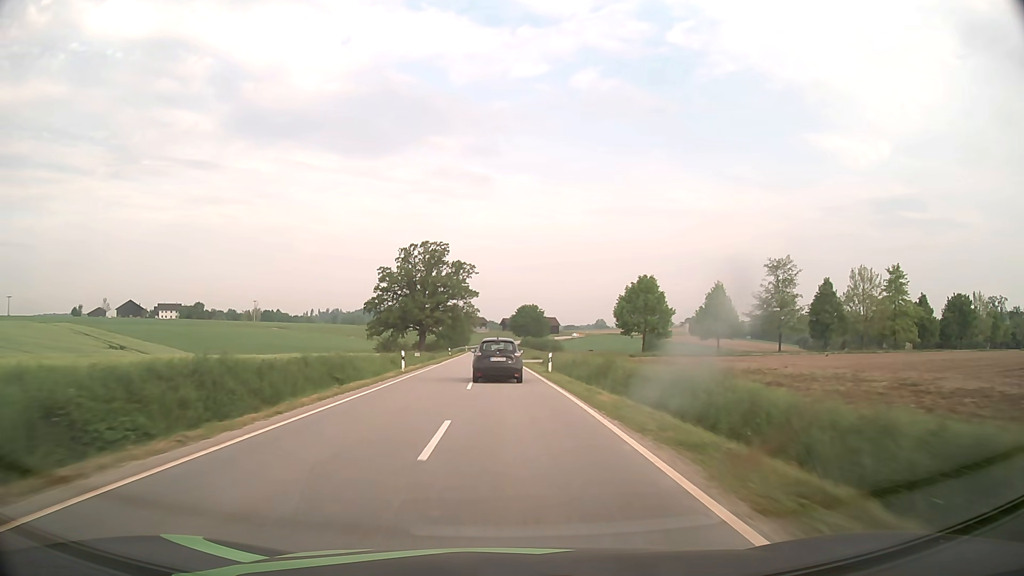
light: Day
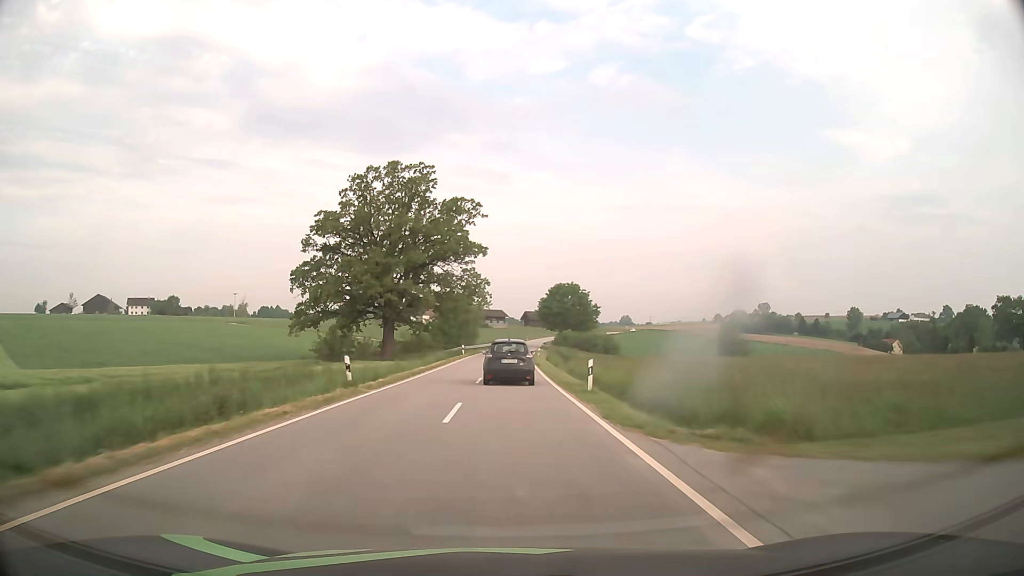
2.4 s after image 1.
(-1.2, +57.1) m; -2°
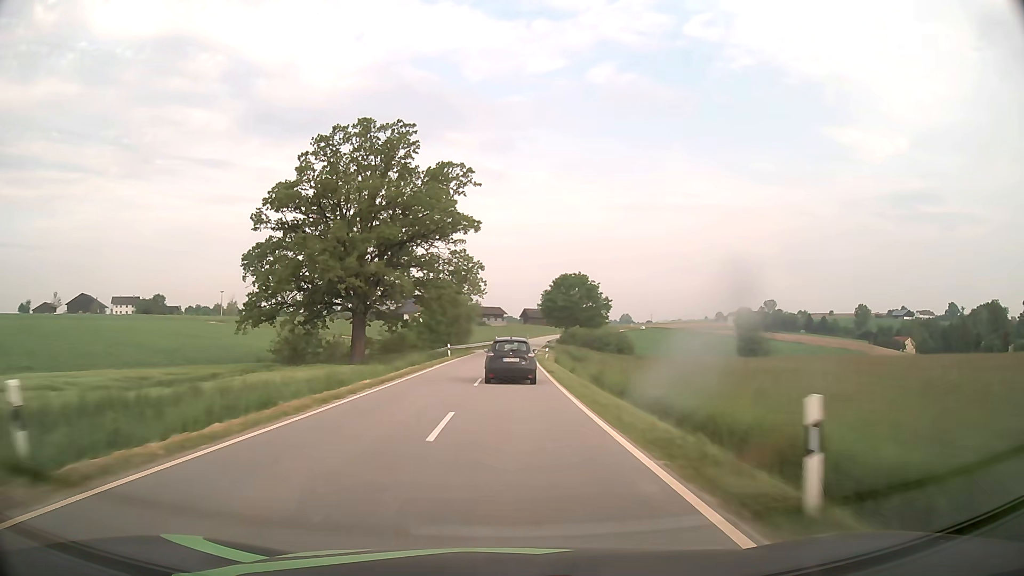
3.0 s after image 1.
(0.0, +14.5) m; 0°
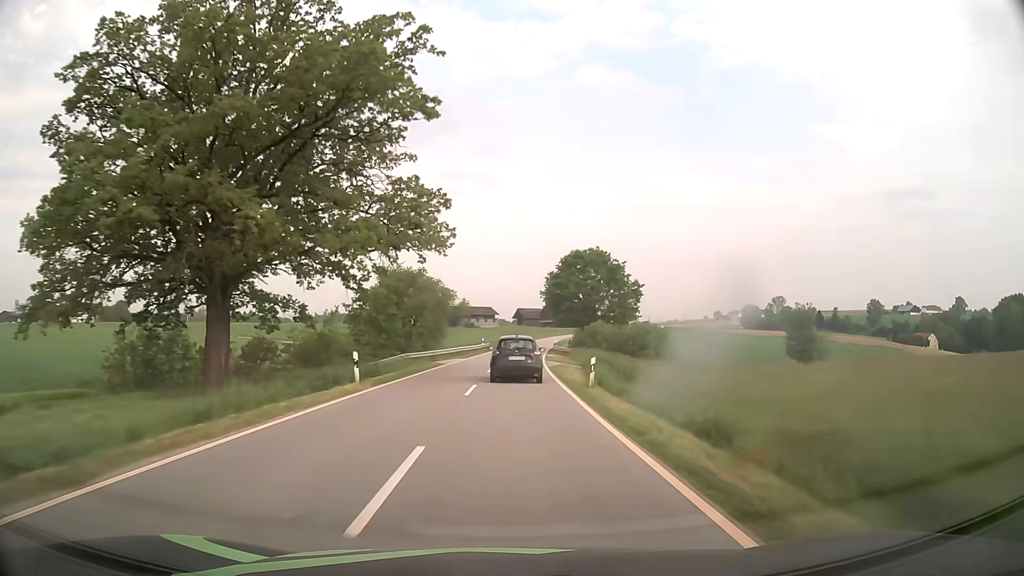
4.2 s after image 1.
(+0.1, +29.0) m; +1°
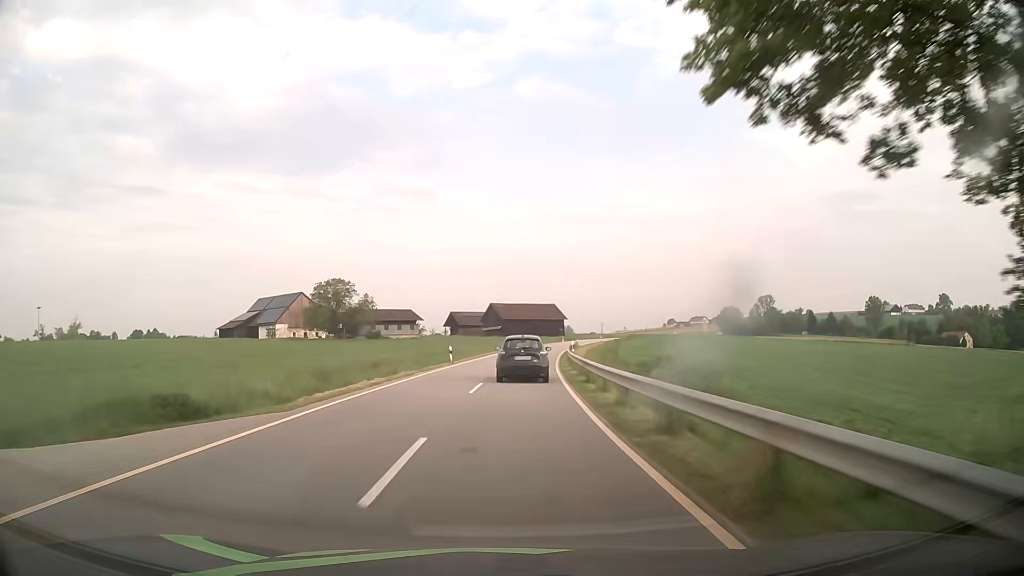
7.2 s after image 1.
(+2.6, +72.1) m; +5°
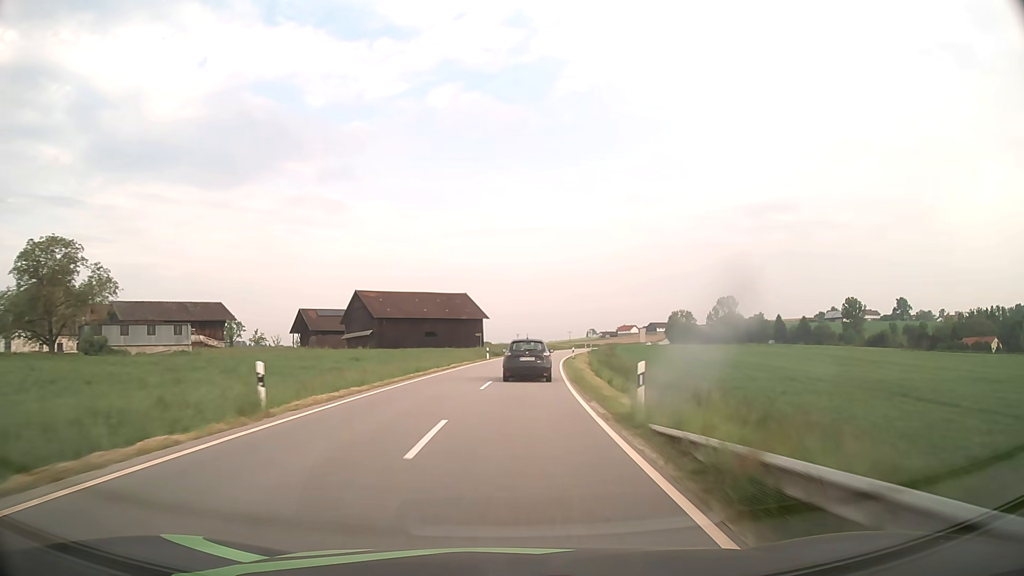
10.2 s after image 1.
(+5.0, +70.4) m; +8°
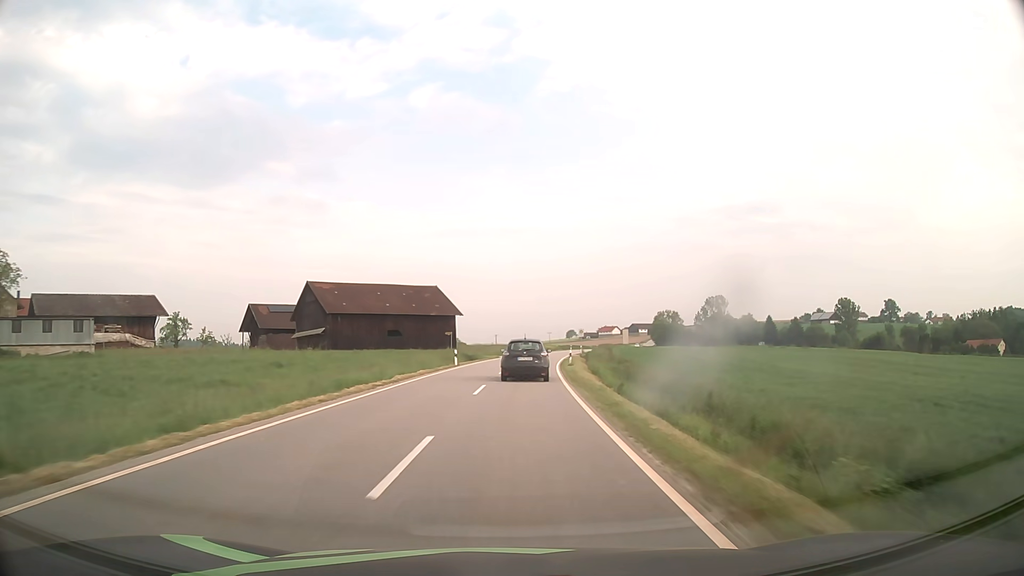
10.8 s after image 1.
(+0.2, +14.1) m; +2°
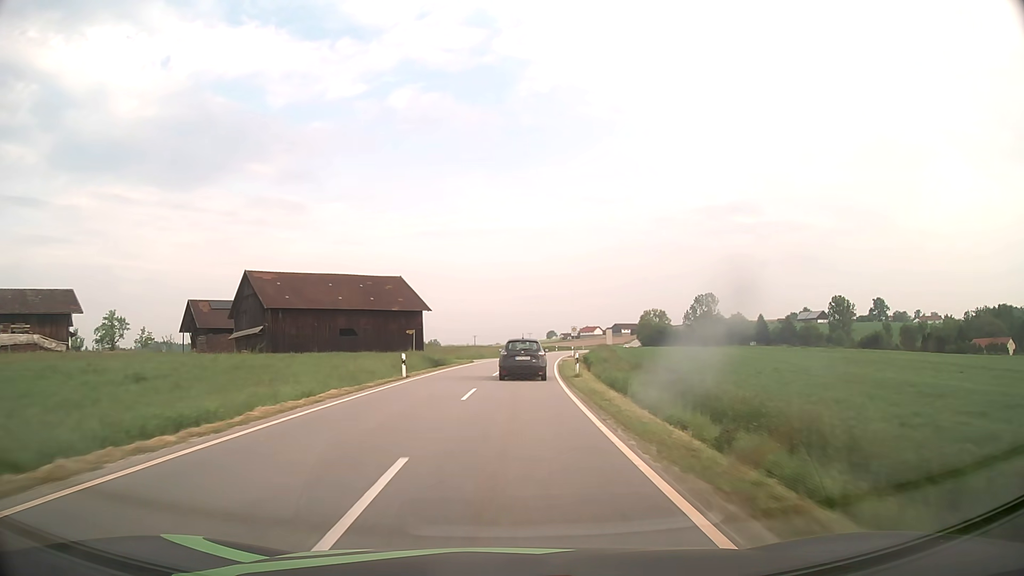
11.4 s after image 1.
(+0.2, +14.1) m; +2°
(0, +10) (0, +20) (+1, +30) (+1, +40) (+2, +50) (+3, +60) (+4, +70) (+6, +80) (+7, +90) (+9, +99) m
